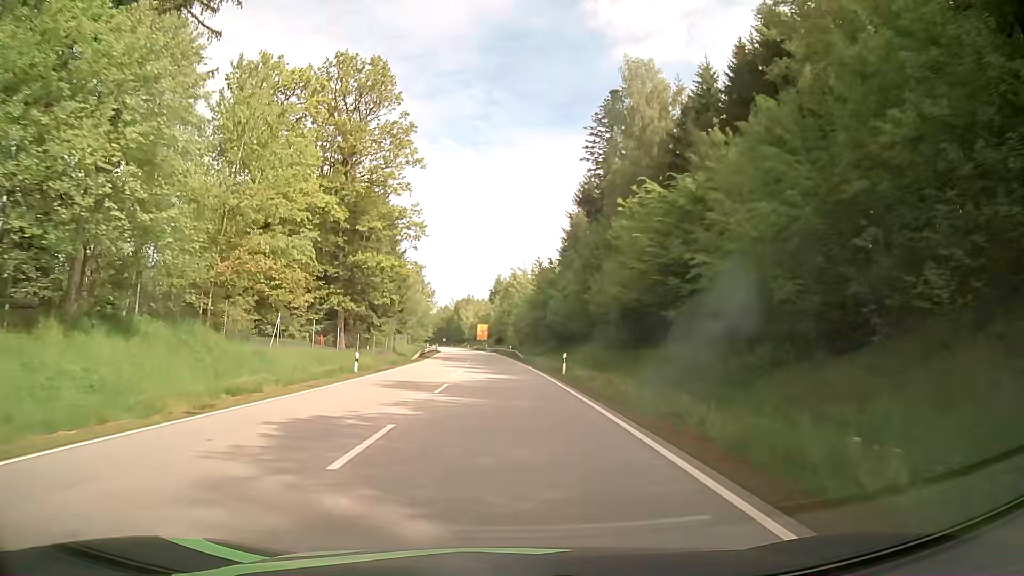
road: primary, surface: asphalt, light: Day
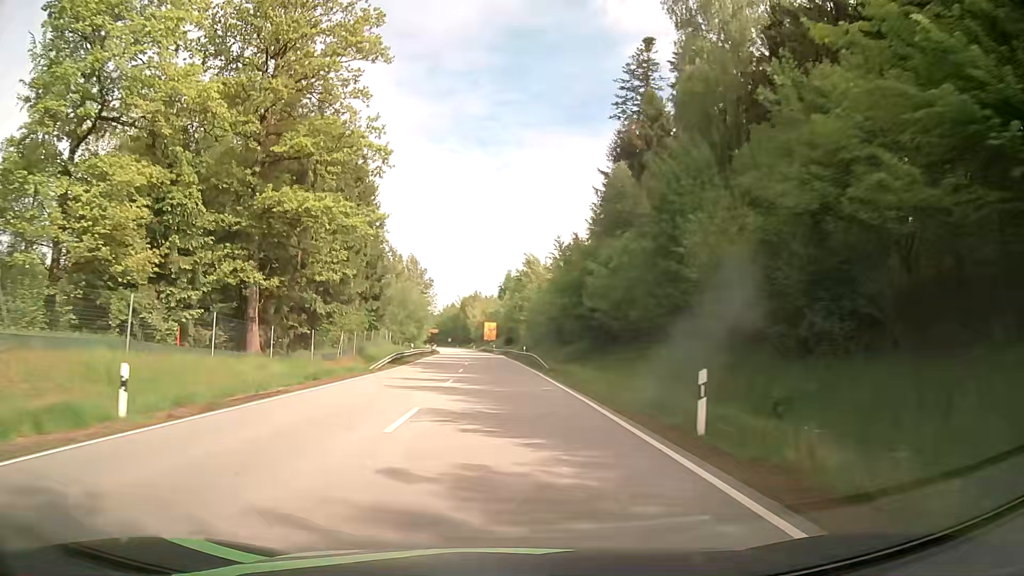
(-0.1, +20.7) m; -1°
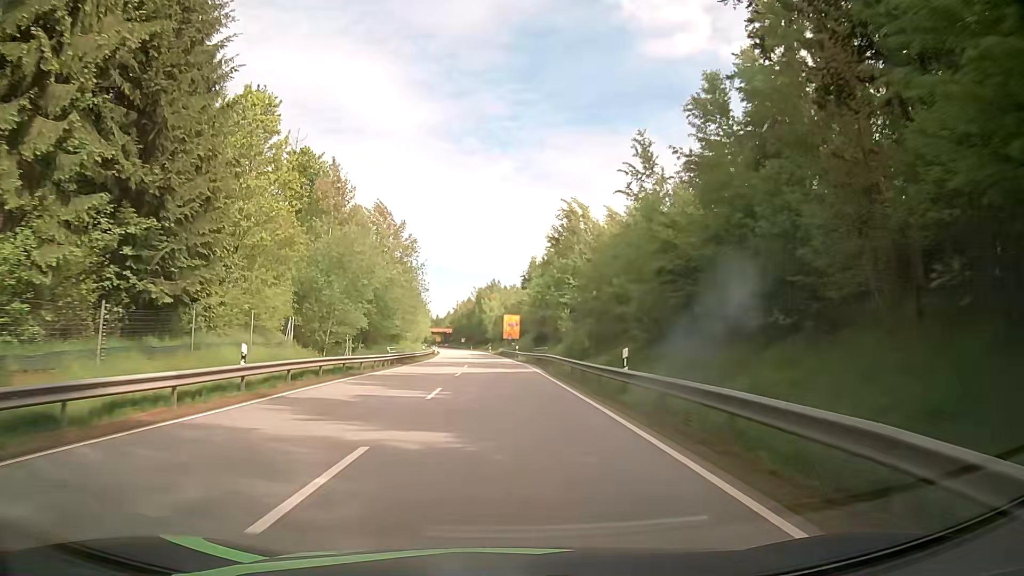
(-0.7, +41.6) m; -2°
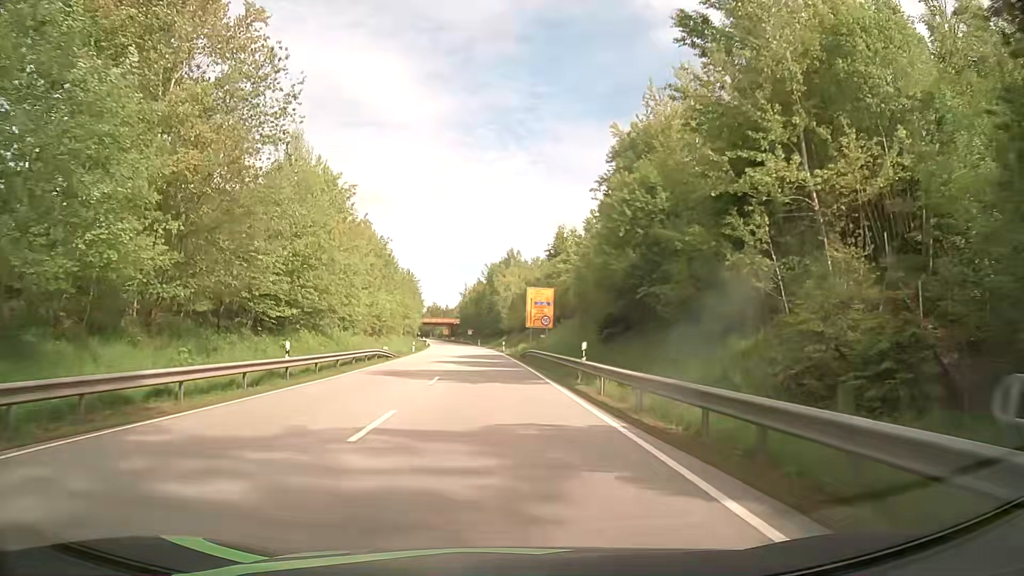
(-0.8, +47.2) m; -2°
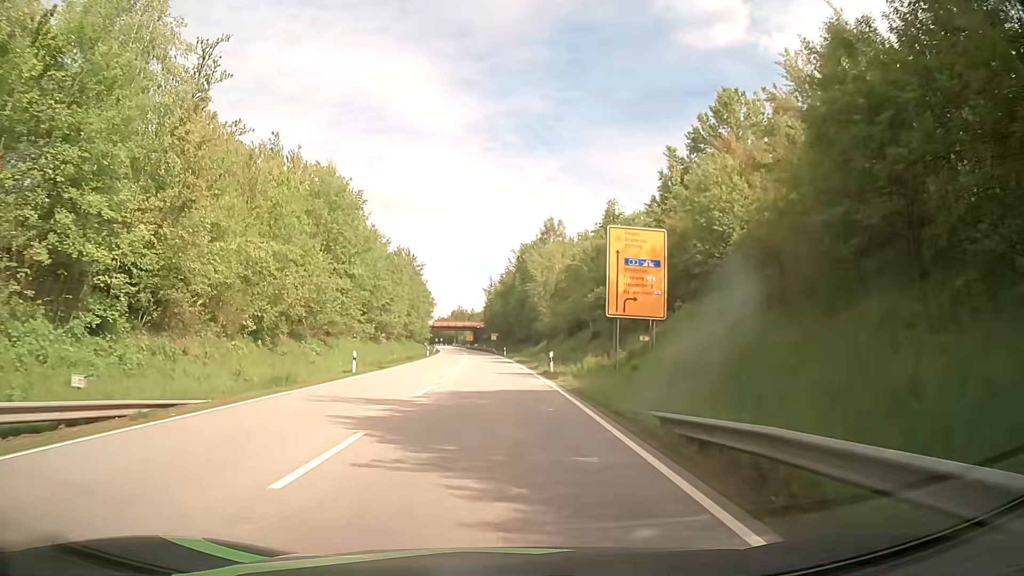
(-0.8, +38.8) m; -2°
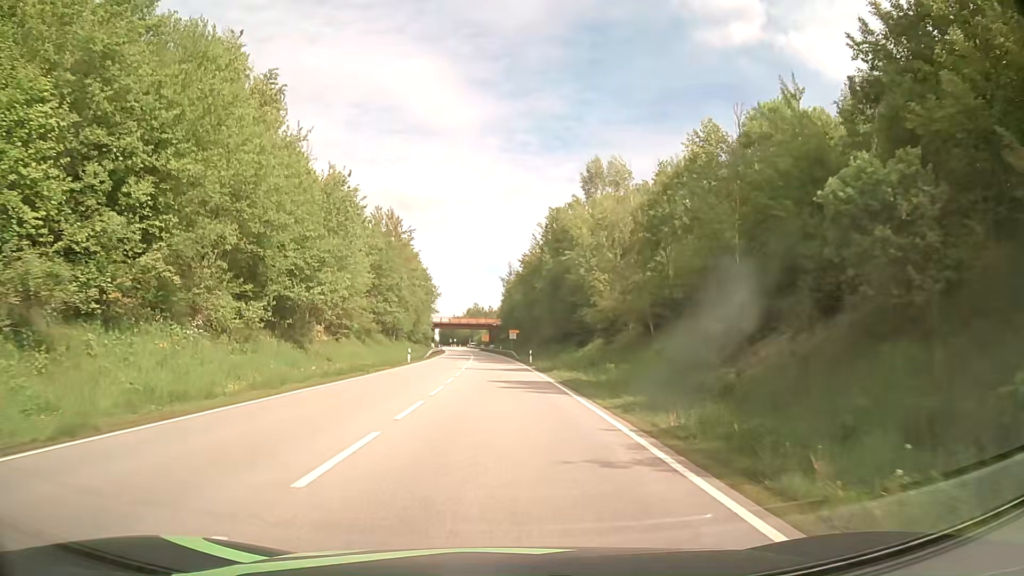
(-0.5, +30.6) m; -2°
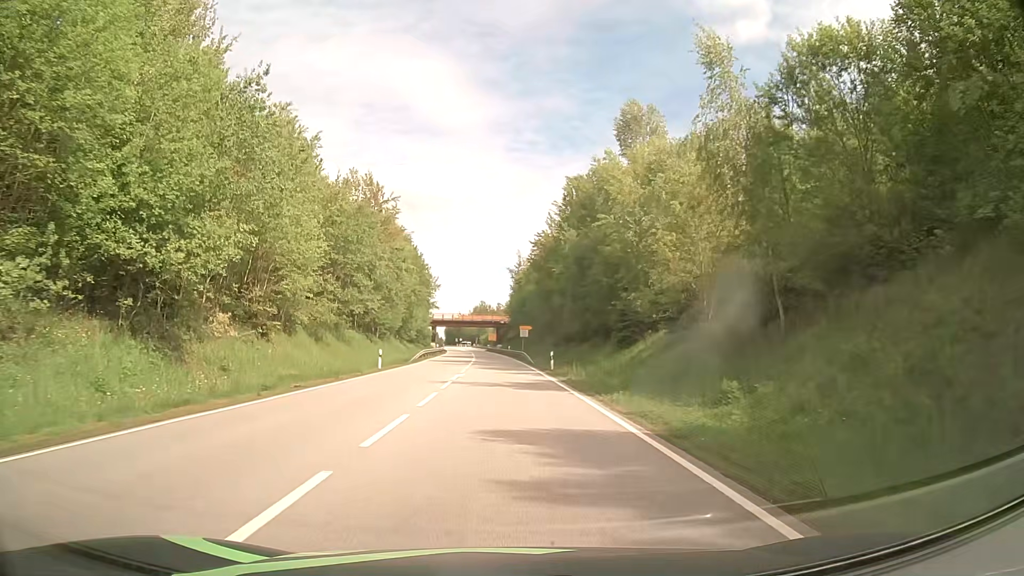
(-0.2, +15.5) m; 0°
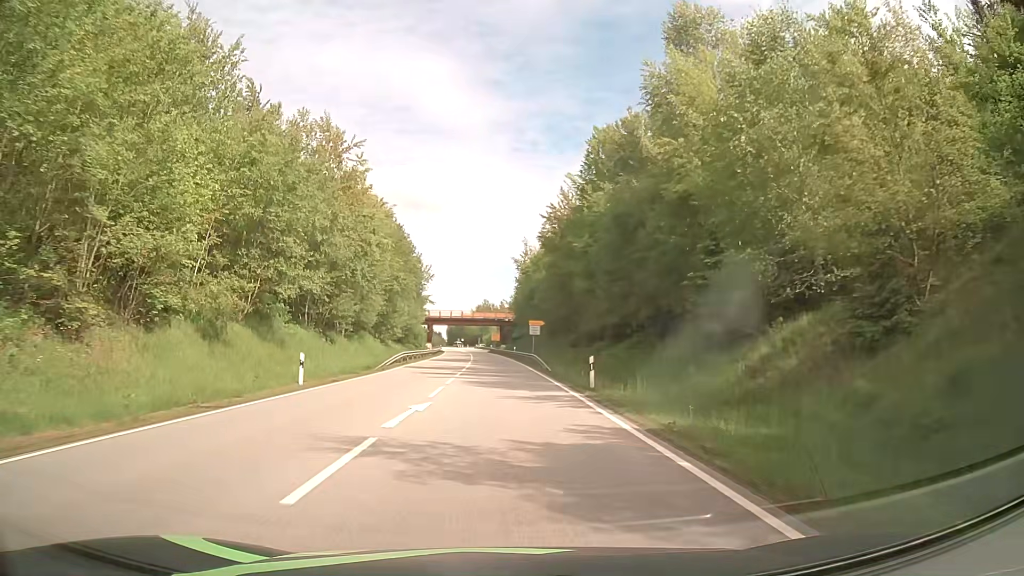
(-0.2, +15.3) m; -1°
(0, +10) (0, +20) (0, +30) (0, +40) (0, +50) (-1, +60) (-1, +70) (-1, +80) (-2, +90) (-3, +100) m
